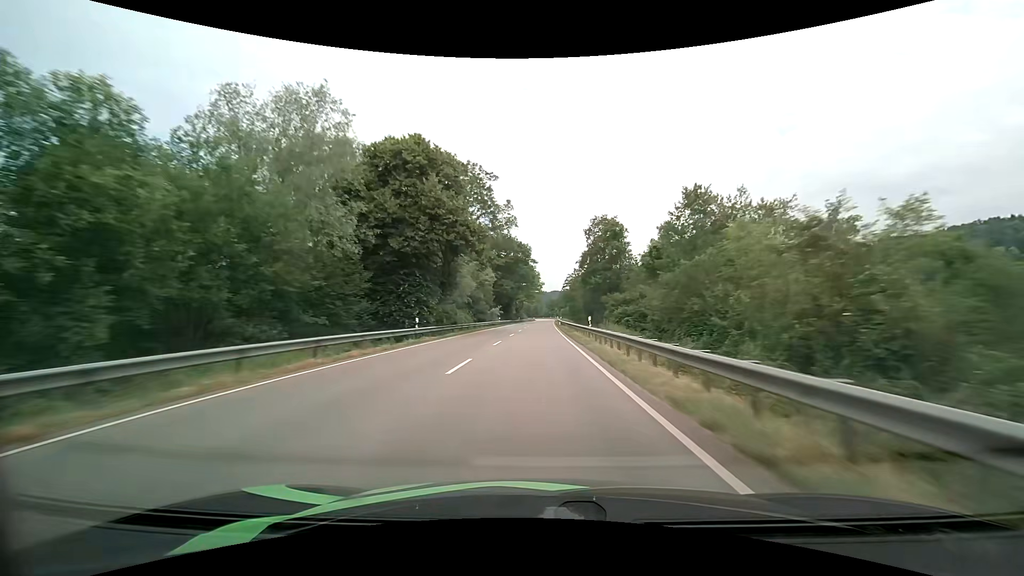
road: primary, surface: asphalt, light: Day
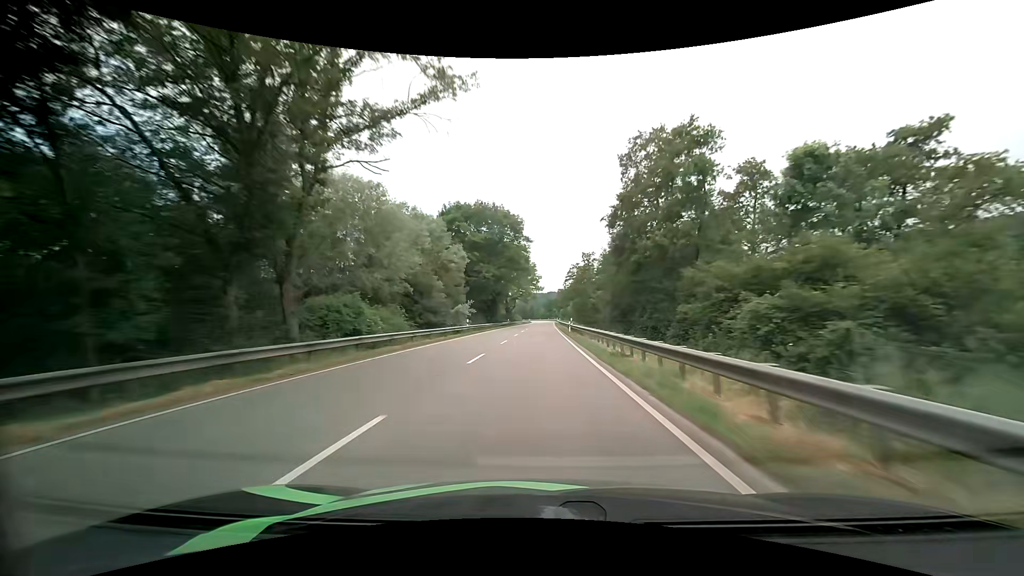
(0.0, +32.6) m; +1°
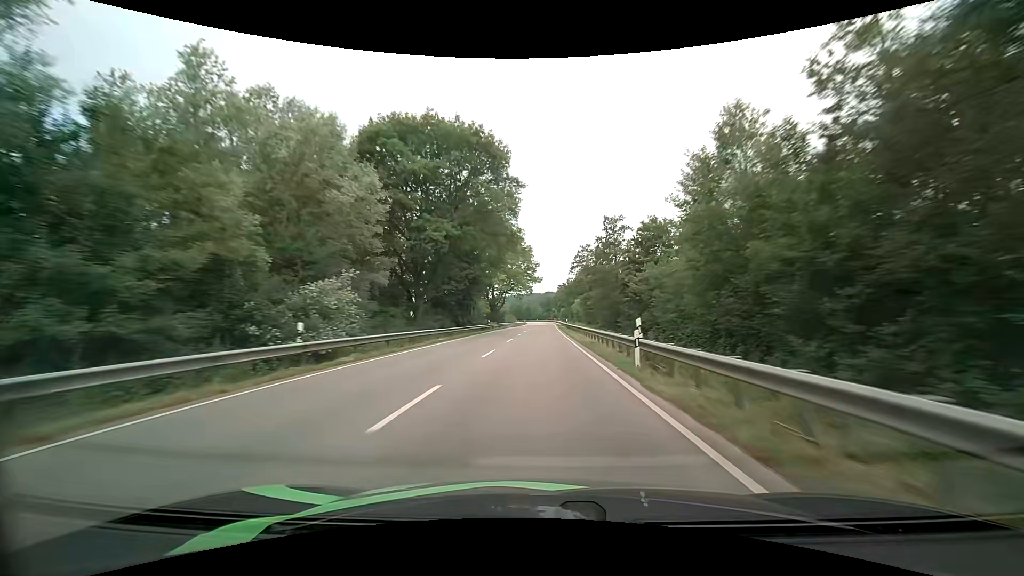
(-0.2, +32.7) m; 0°
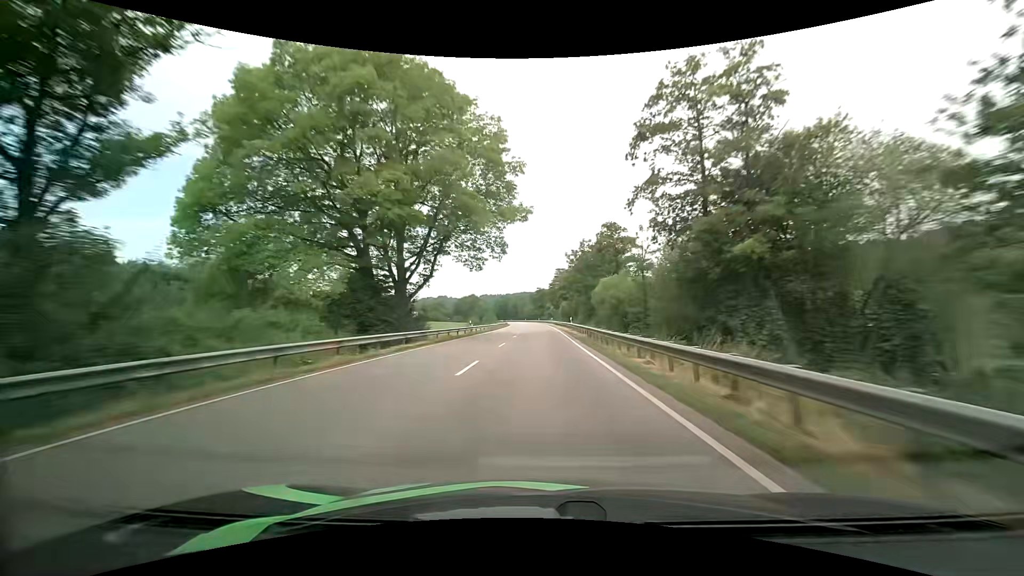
(+1.0, +65.9) m; +1°
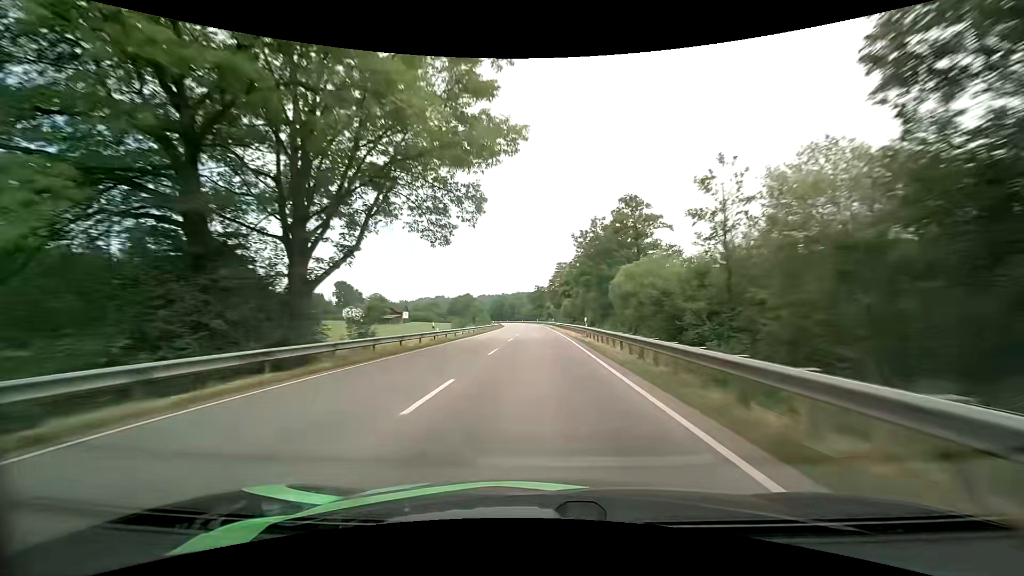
(0.0, +16.5) m; 0°
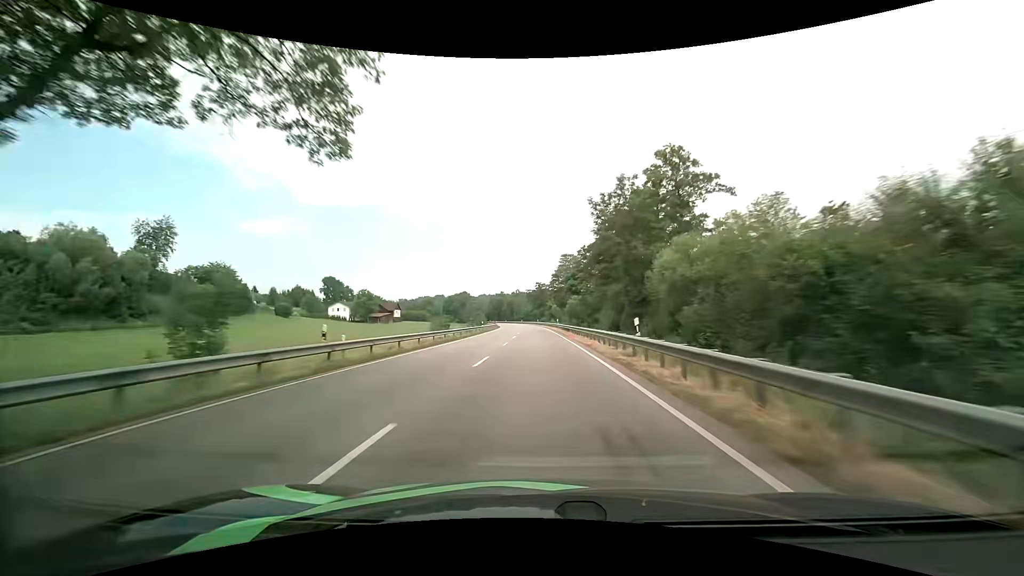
(-0.1, +16.5) m; 0°
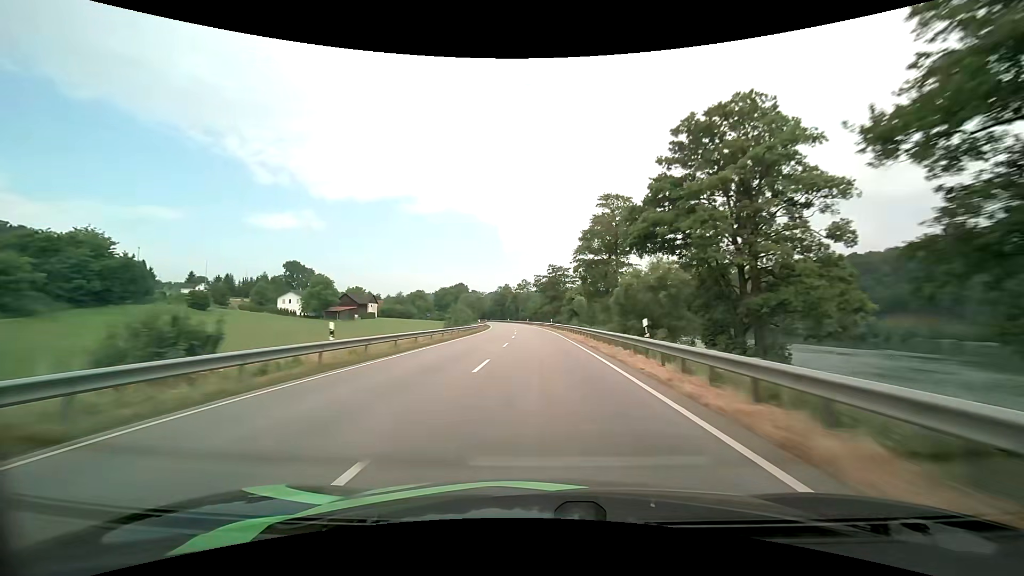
(-0.4, +49.5) m; -1°
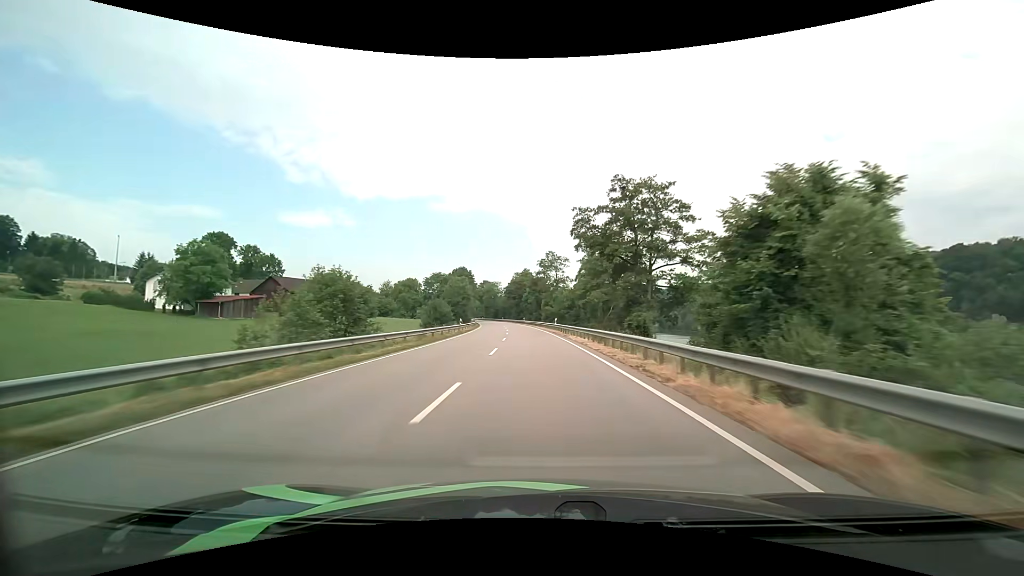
(-1.6, +66.0) m; -3°
(0, +10) (0, +20) (-1, +30) (-1, +40) (-2, +50) (-2, +60) (-3, +70) (-4, +80) (-5, +90) (-6, +100) m
